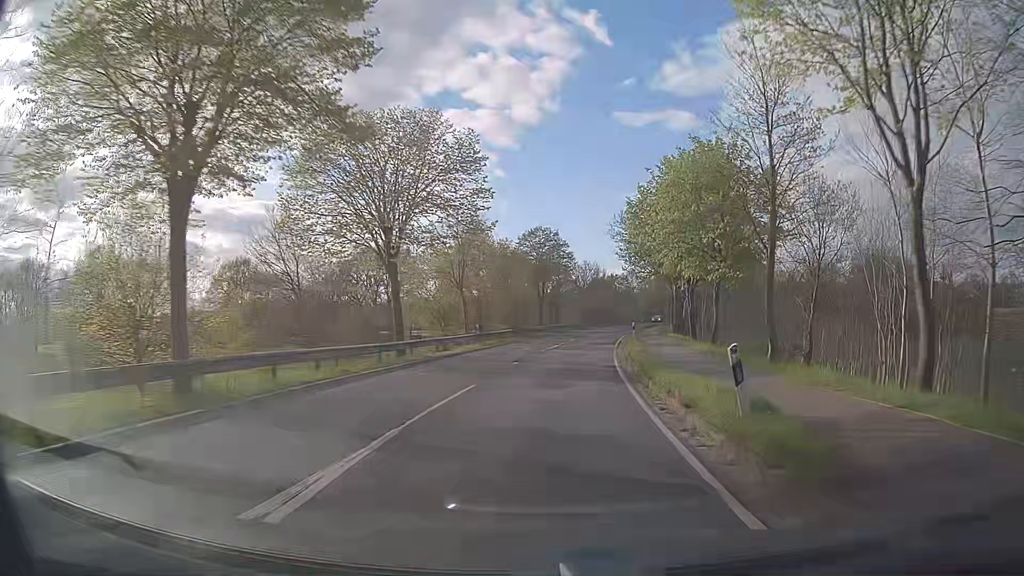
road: tertiary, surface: asphalt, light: Day
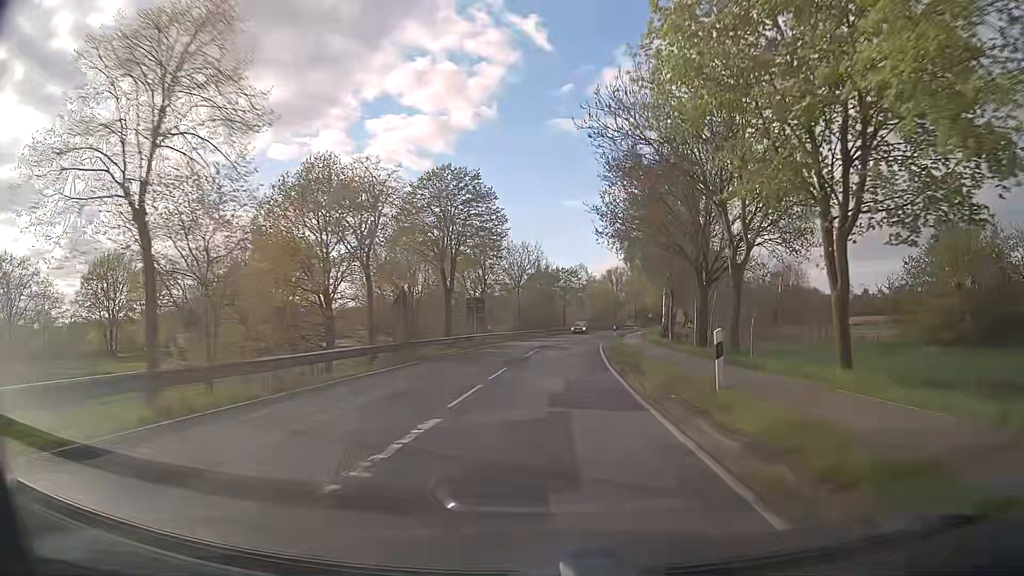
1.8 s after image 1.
(+1.4, +28.9) m; +5°
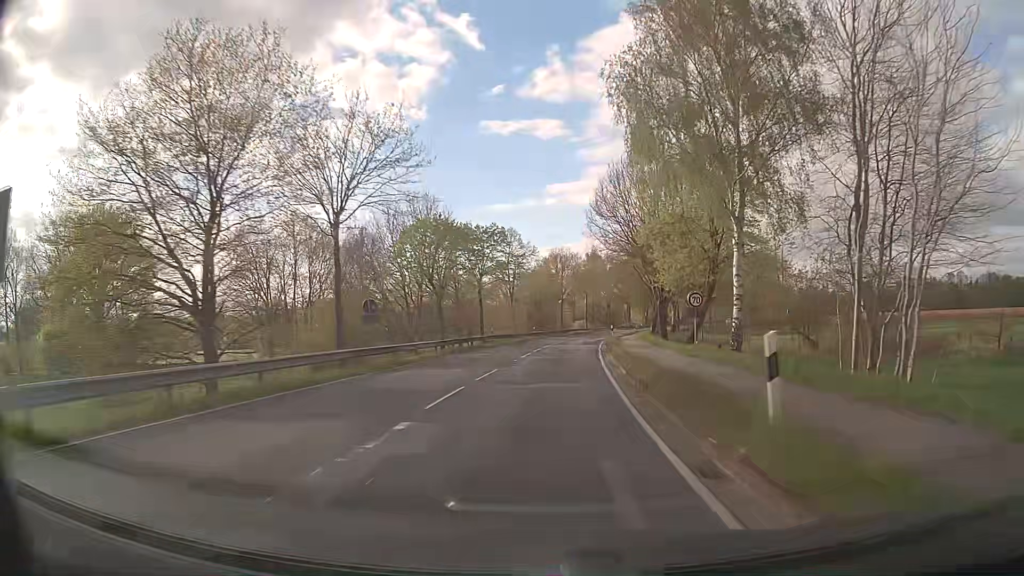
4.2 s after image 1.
(+2.3, +42.5) m; +6°
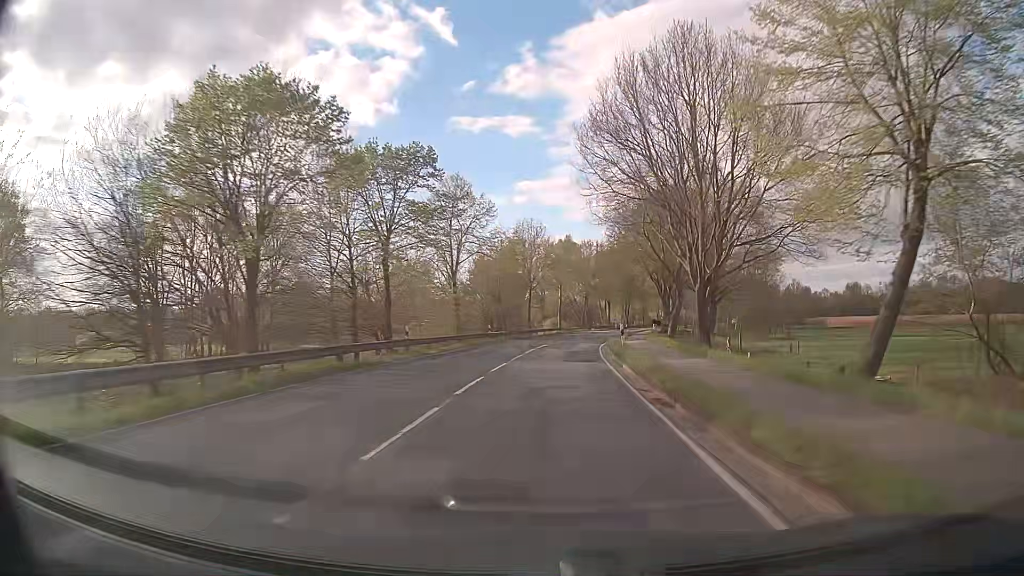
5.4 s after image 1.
(+0.4, +22.6) m; +3°
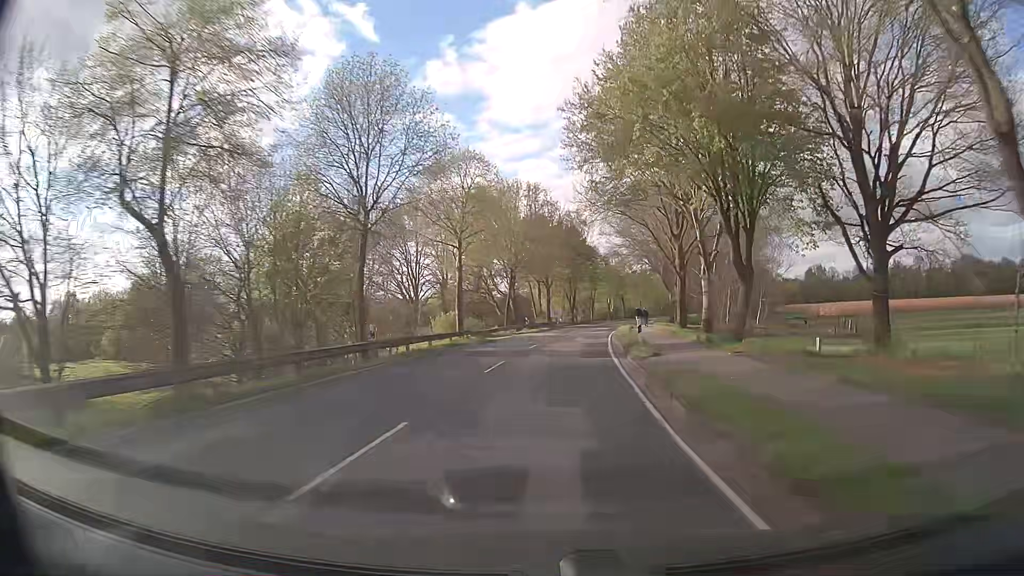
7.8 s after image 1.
(+2.5, +44.3) m; +7°
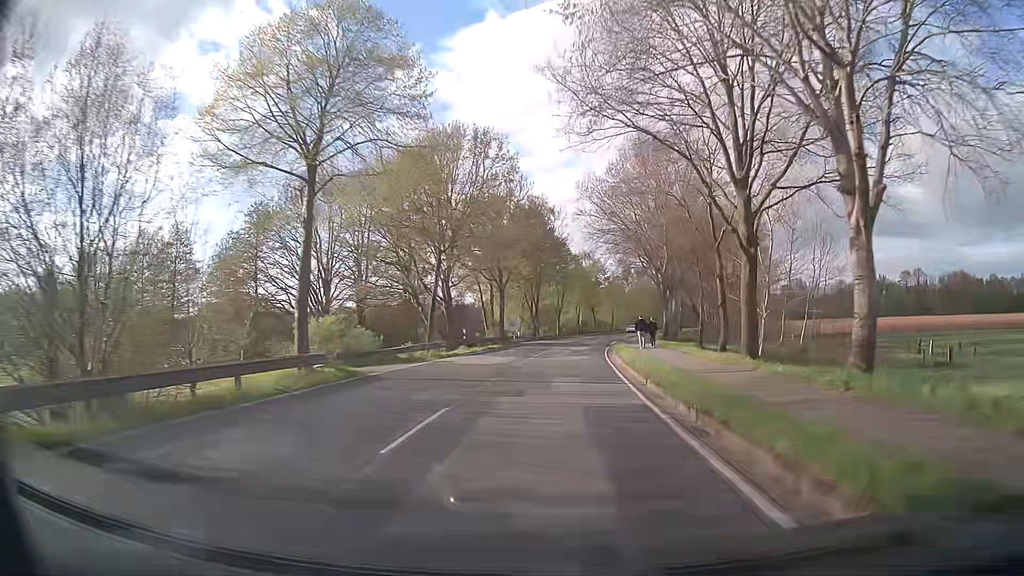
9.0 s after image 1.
(+0.4, +21.8) m; +3°
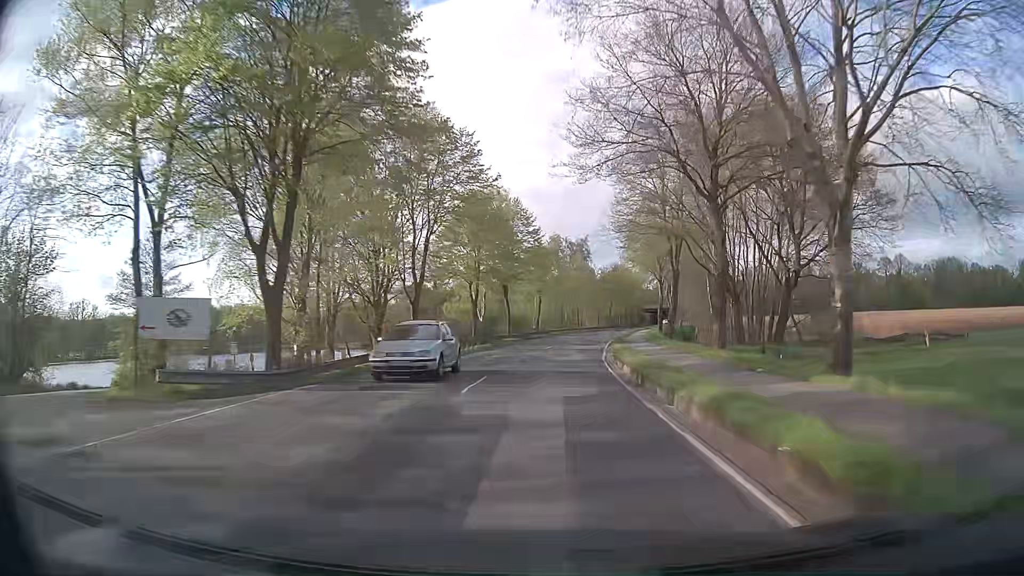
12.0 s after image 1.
(+3.5, +53.7) m; +7°
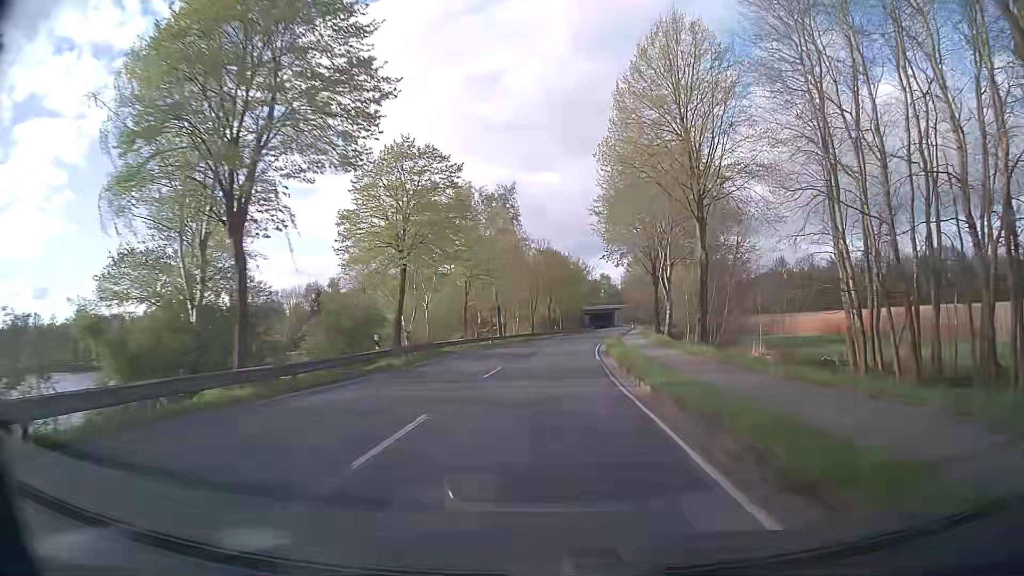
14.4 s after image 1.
(+2.7, +42.8) m; +7°
(0, +10) (0, +20) (+1, +30) (+2, +40) (+3, +50) (+4, +60) (+5, +70) (+7, +80) (+9, +89) (+10, +99) m
